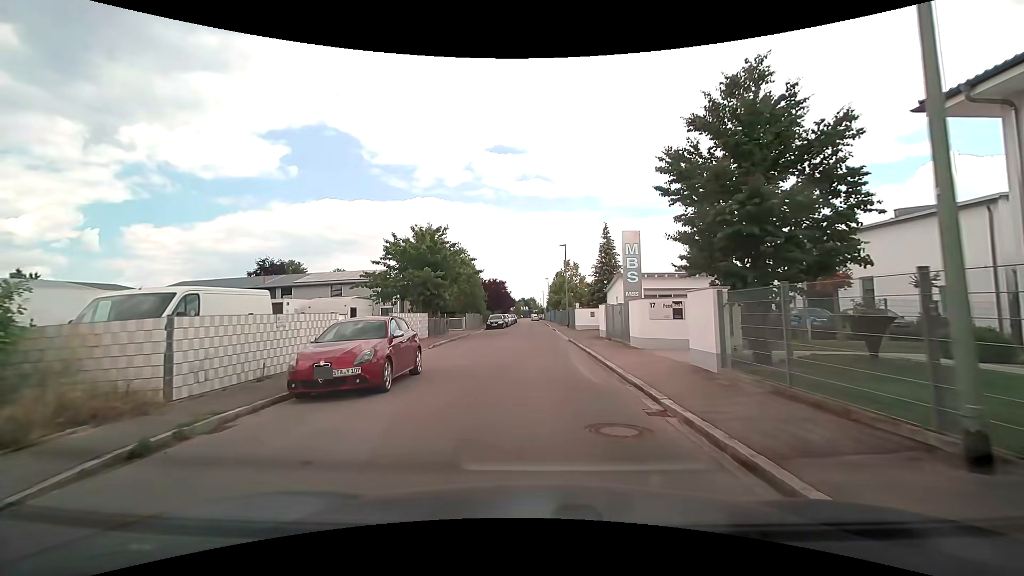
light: Day
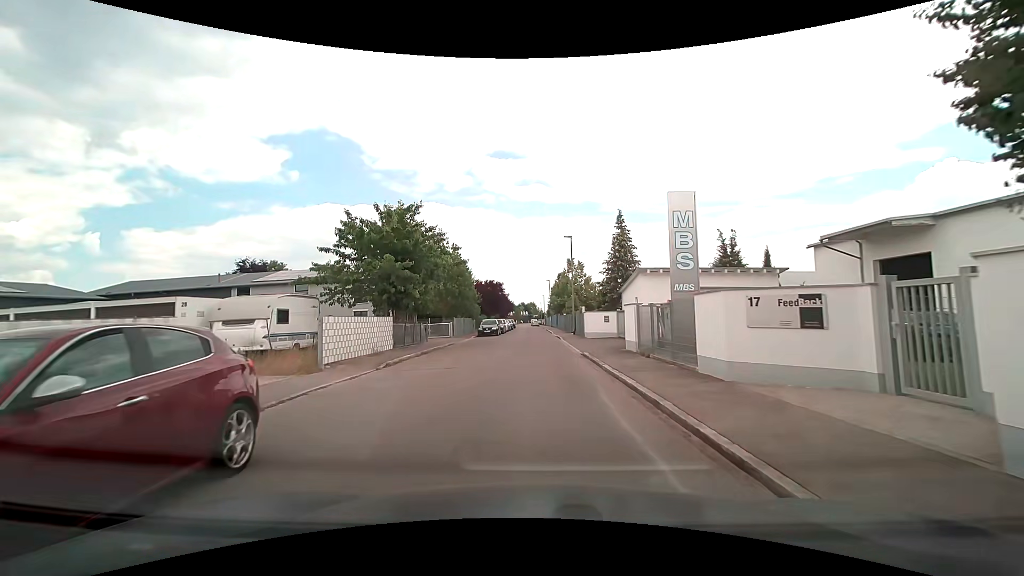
(0.0, +7.3) m; -1°
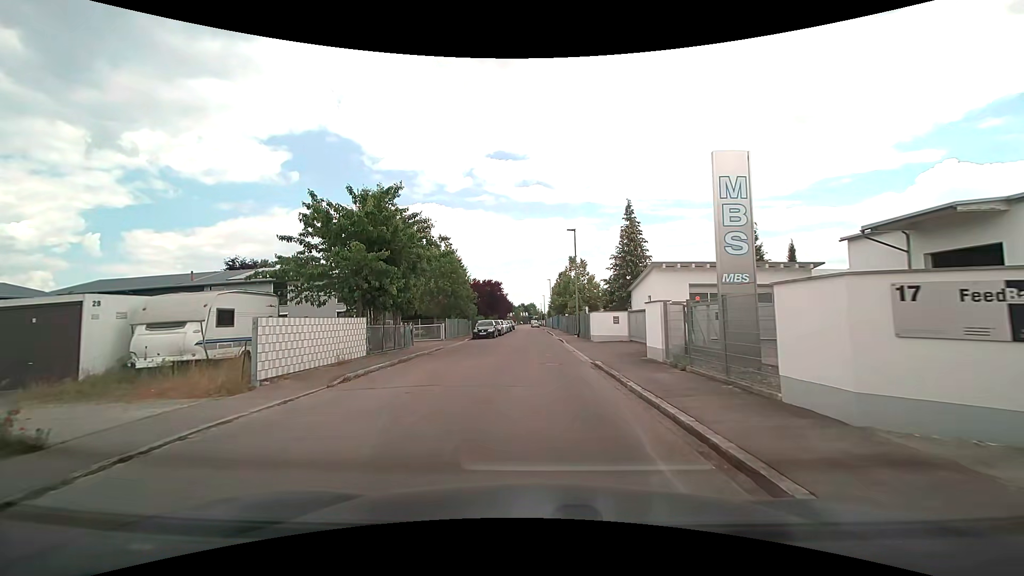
(0.0, +3.5) m; +1°
(0, +10) (0, +20) (-1, +30) (-1, +40) (-1, +50) (-1, +60) (-1, +70) (-1, +80) (-1, +90) (-2, +100) m
